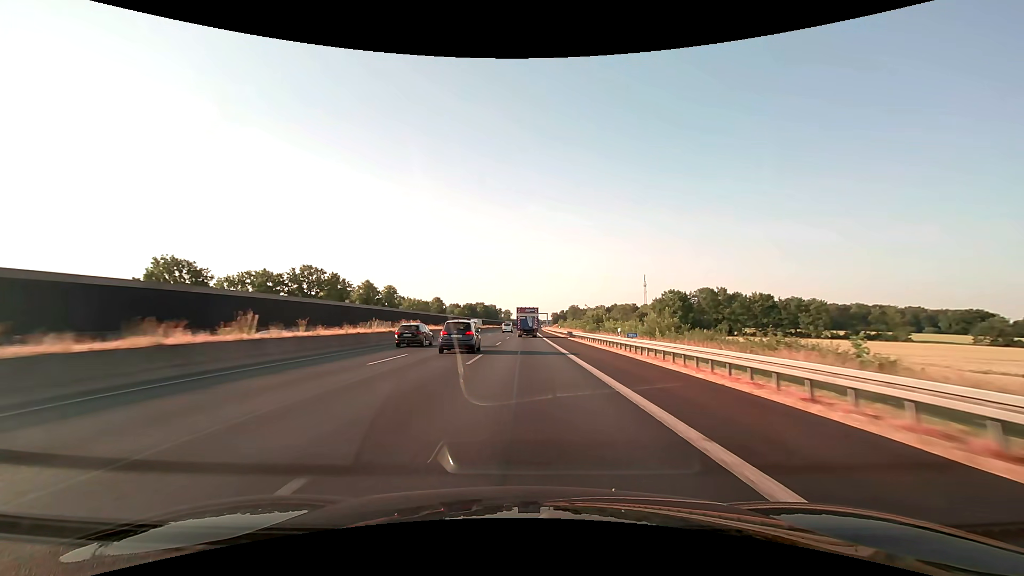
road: motorway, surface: asphalt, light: Day
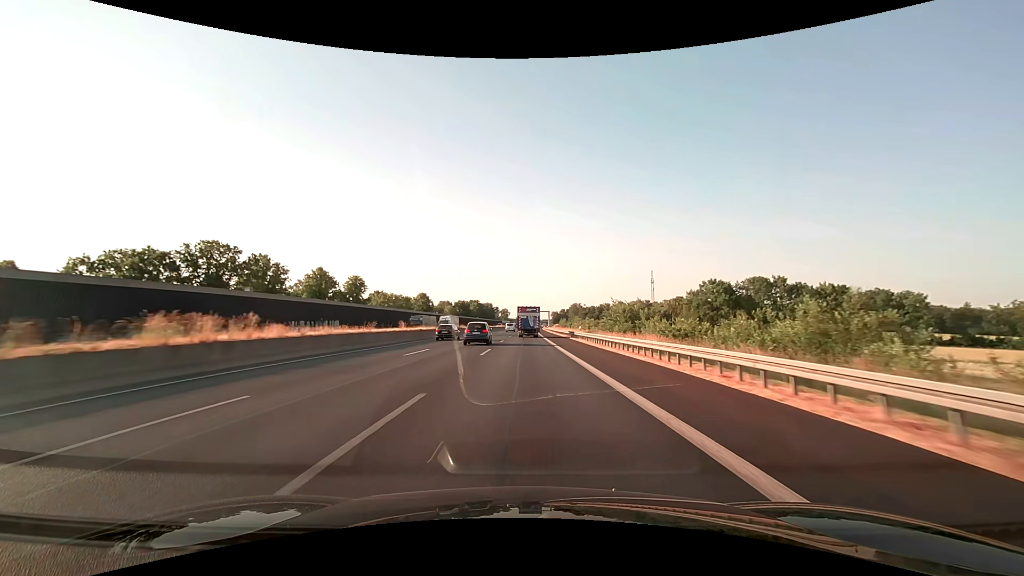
(+0.1, +31.6) m; 0°
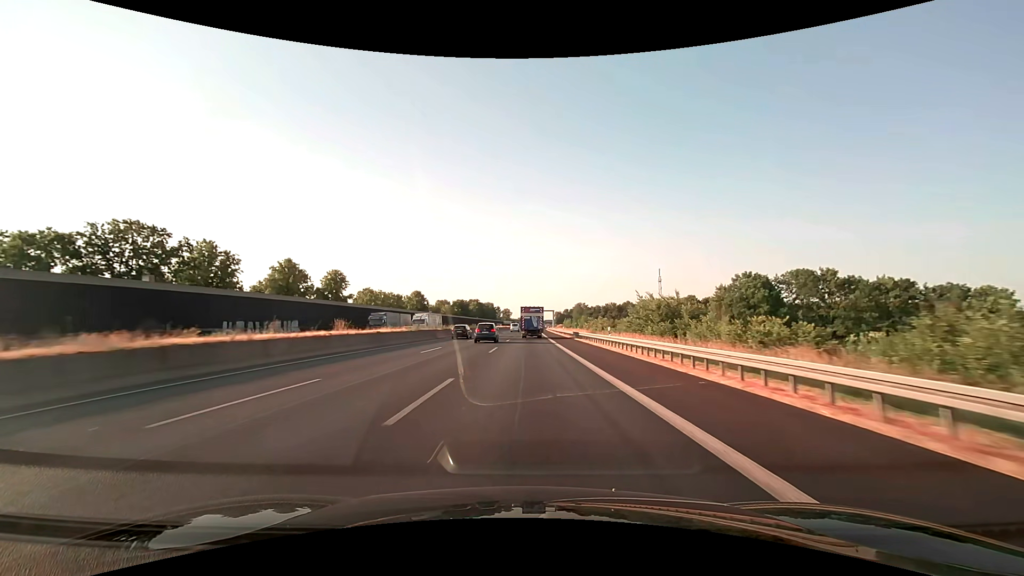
(0.0, +15.8) m; 0°
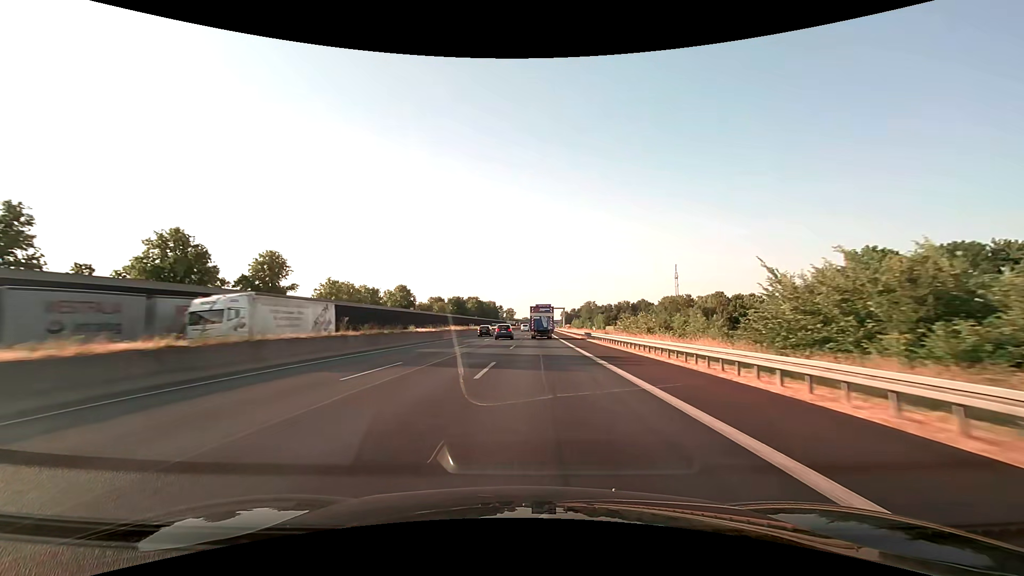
(-0.1, +31.6) m; -1°
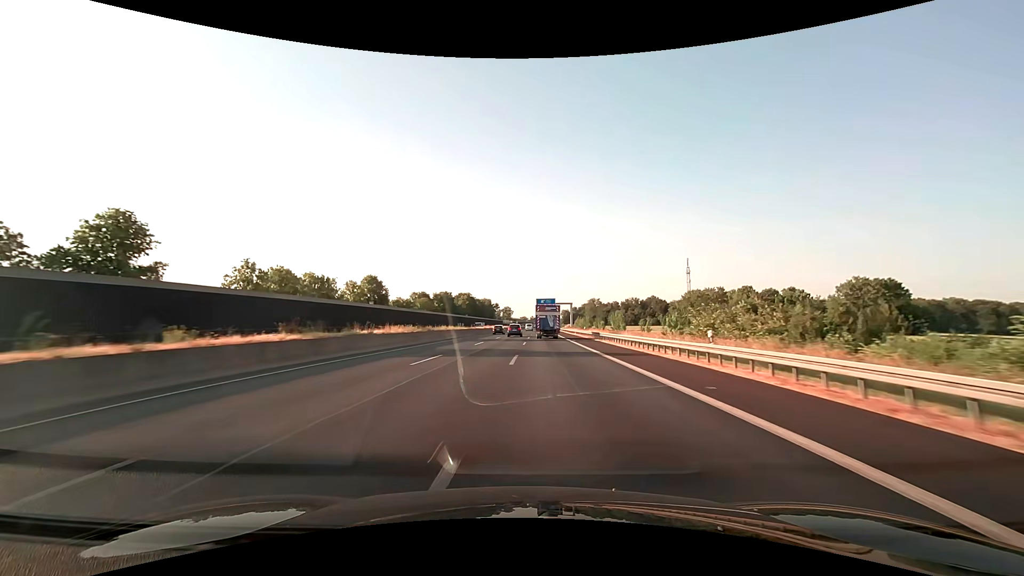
(+0.1, +31.6) m; 0°
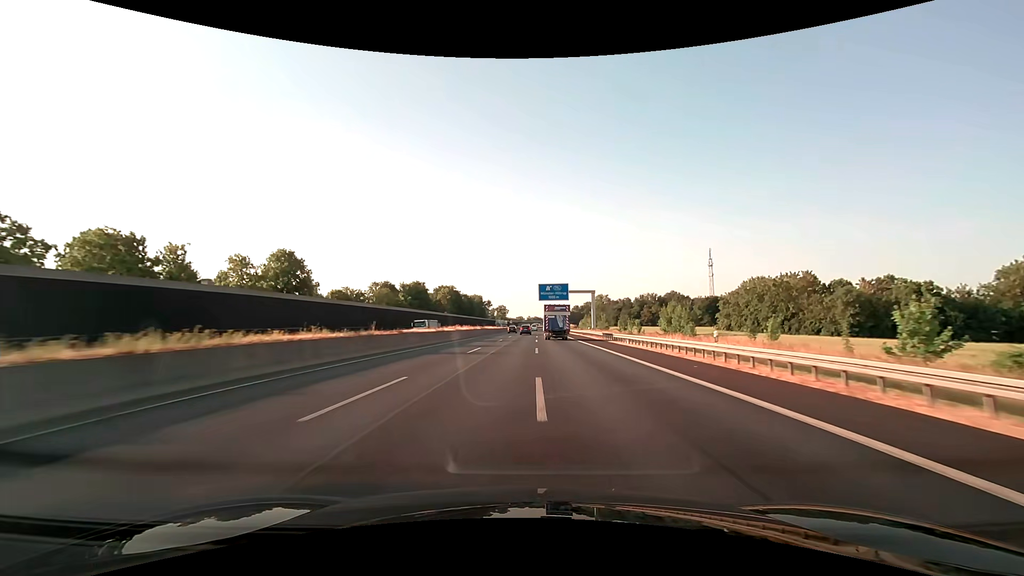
(+0.2, +47.4) m; 0°
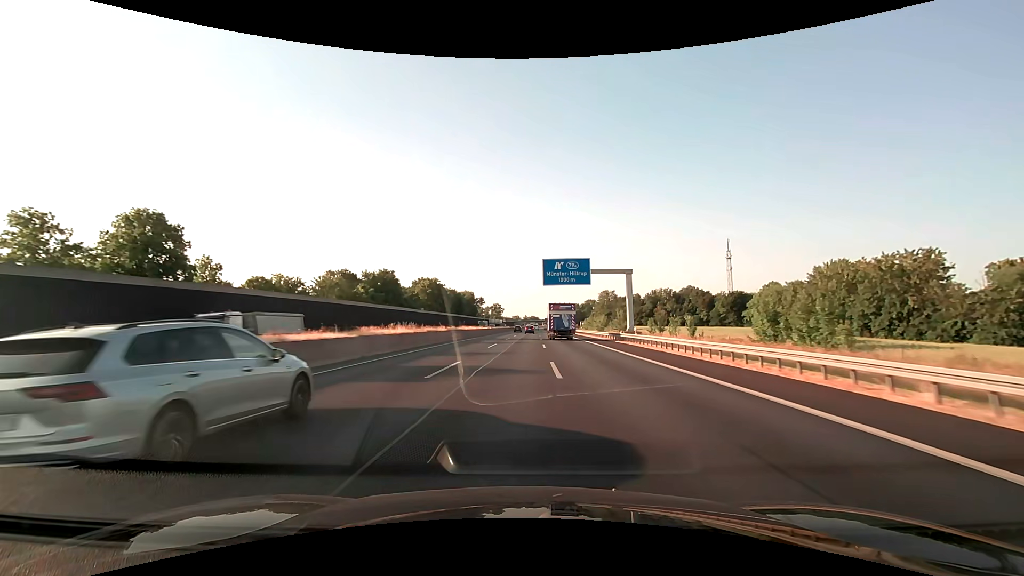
(+0.1, +31.6) m; 0°
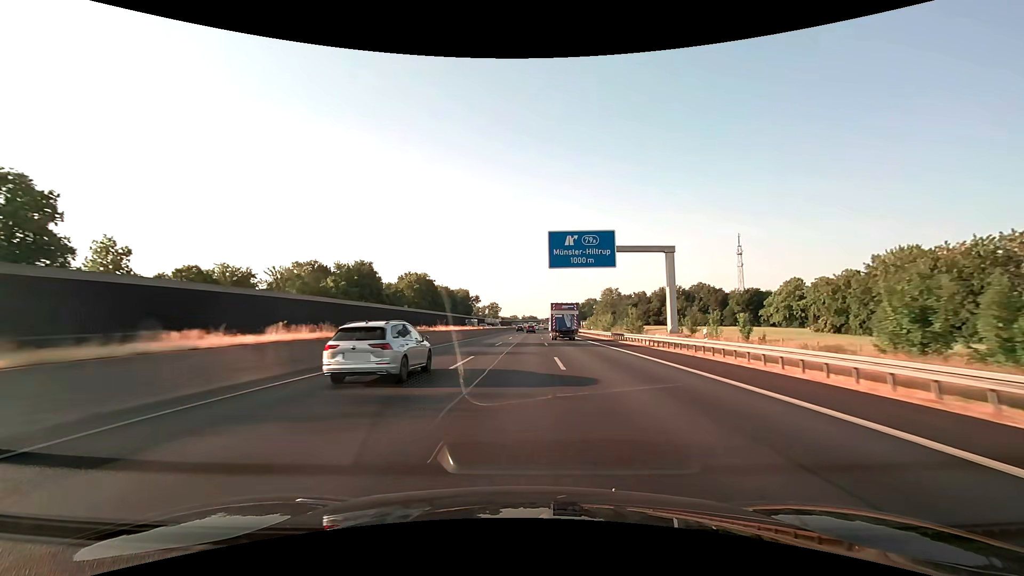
(+0.1, +15.8) m; 0°
(0, +10) (0, +20) (0, +30) (0, +40) (0, +50) (0, +60) (0, +70) (+1, +80) (+1, +90) (+1, +100) m
